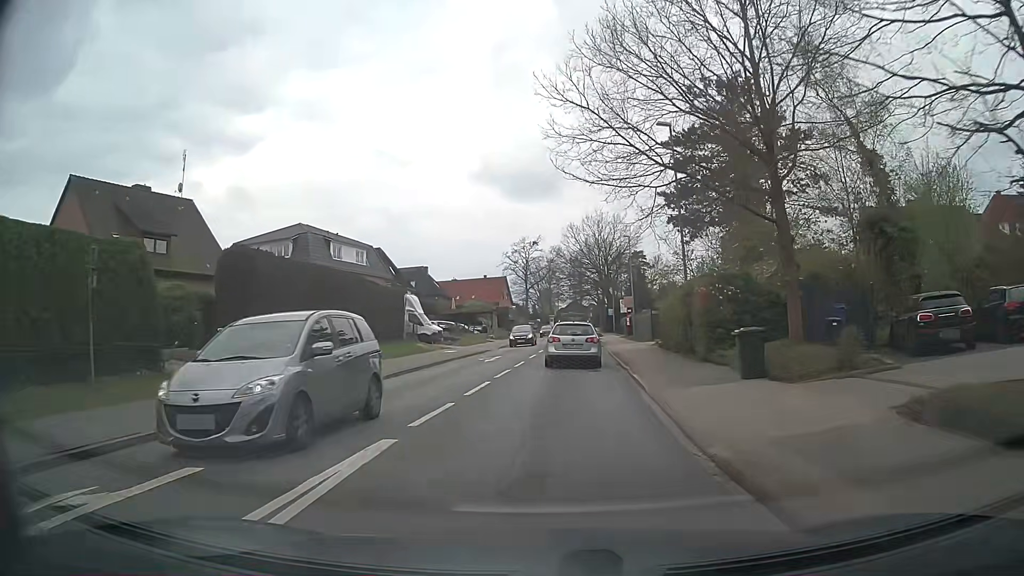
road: tertiary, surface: asphalt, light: Day
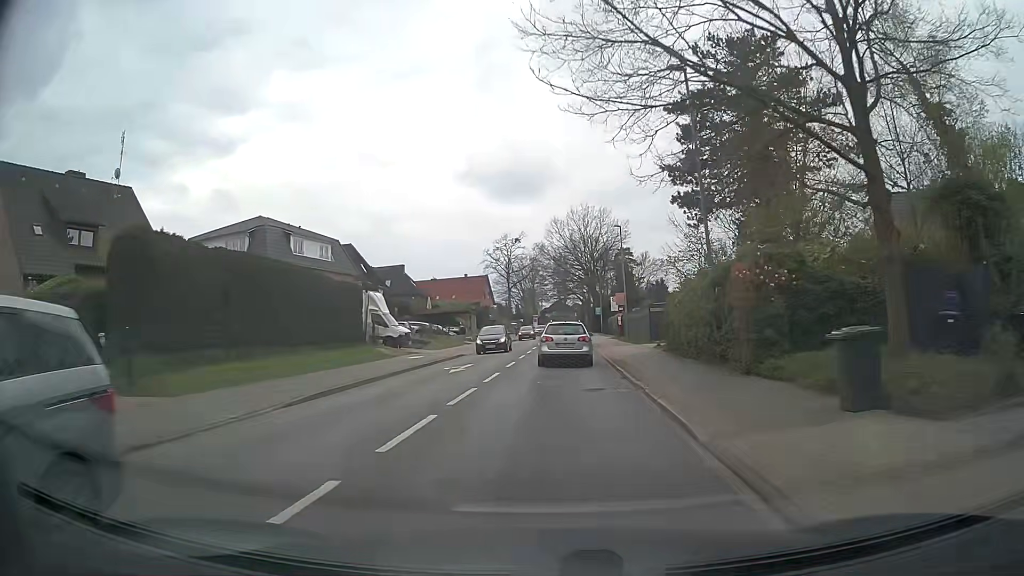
(+0.1, +5.9) m; +1°
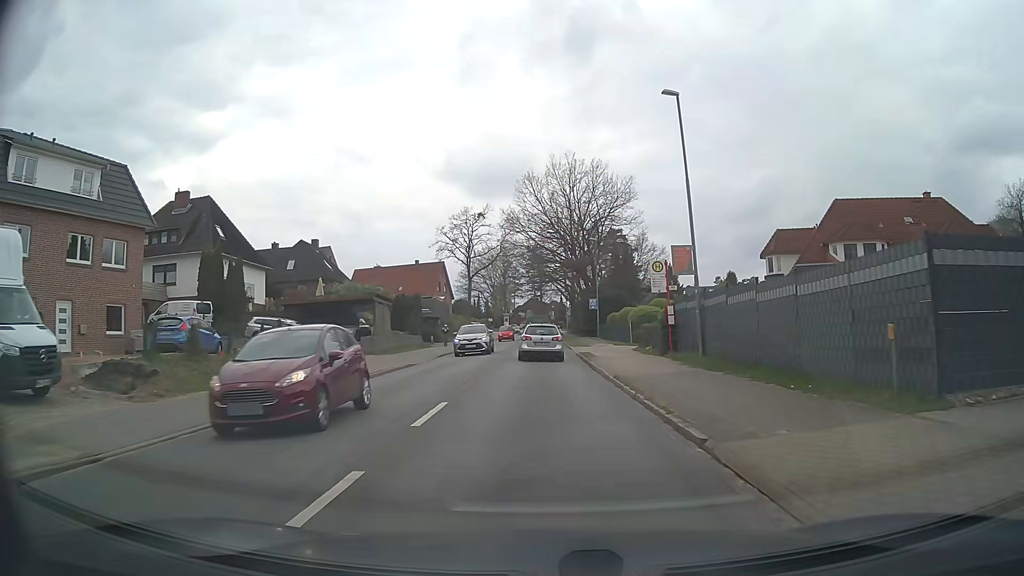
(+0.8, +30.8) m; +2°
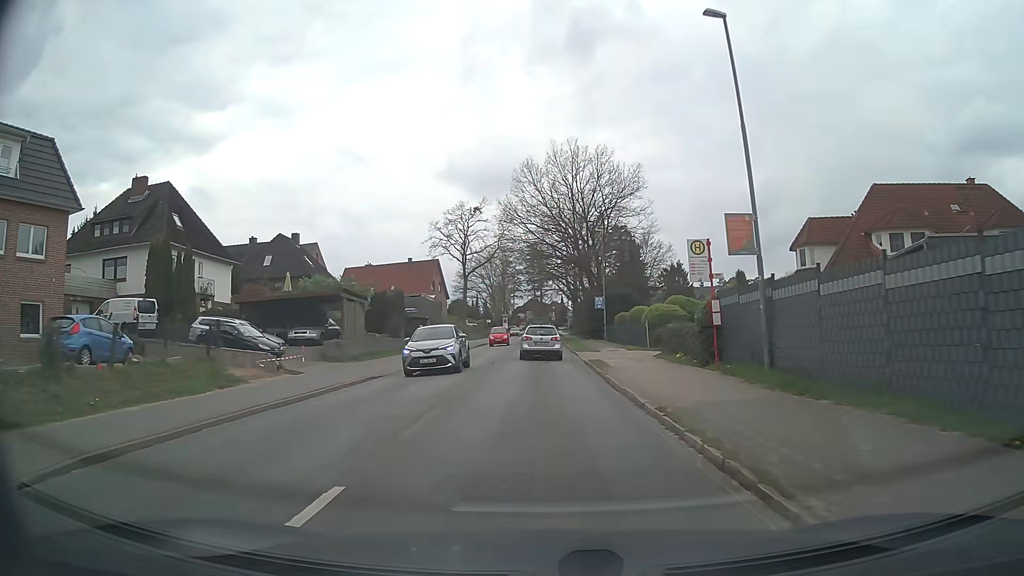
(0.0, +6.3) m; 0°
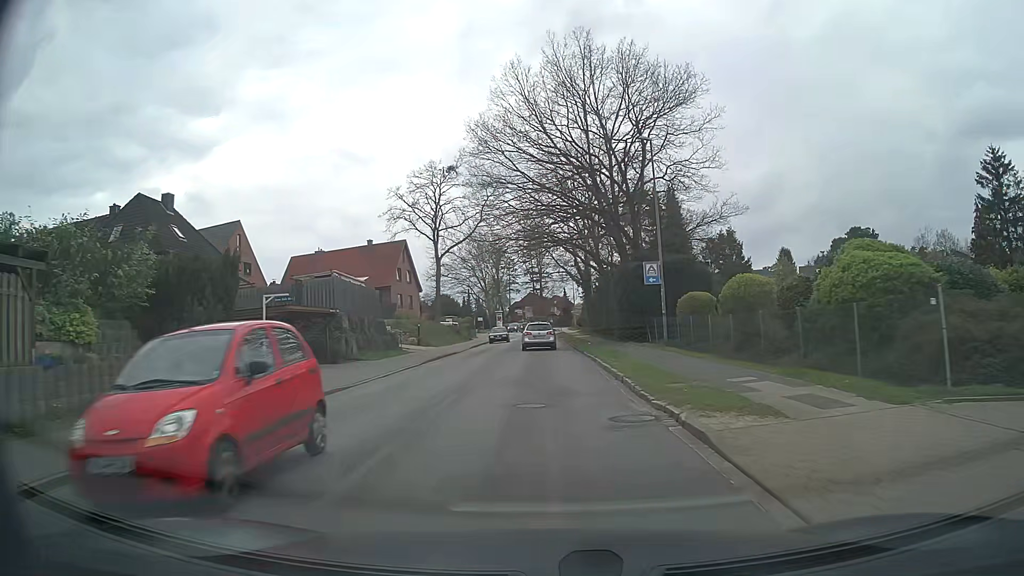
(-0.1, +25.6) m; 0°
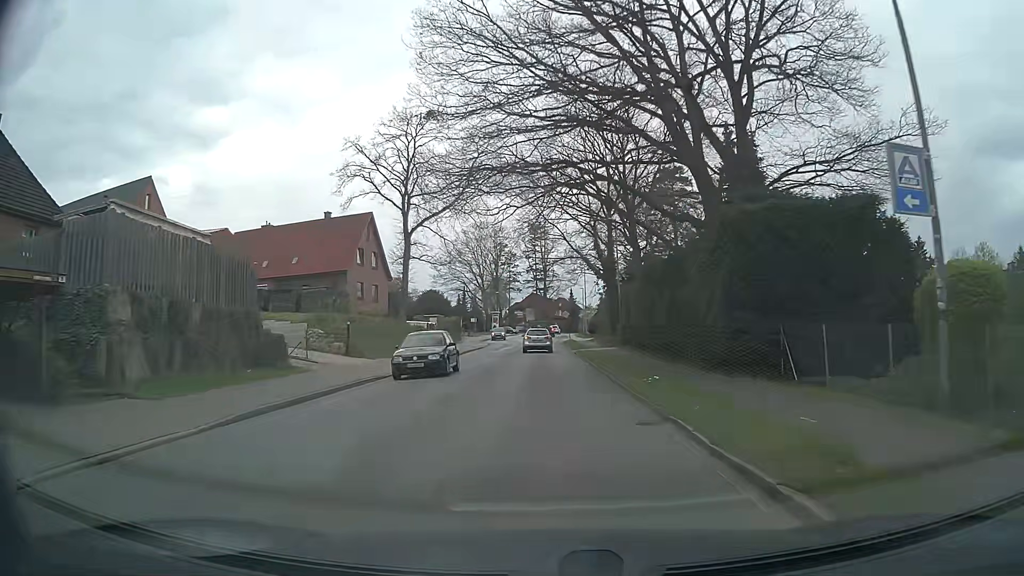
(0.0, +19.8) m; 0°
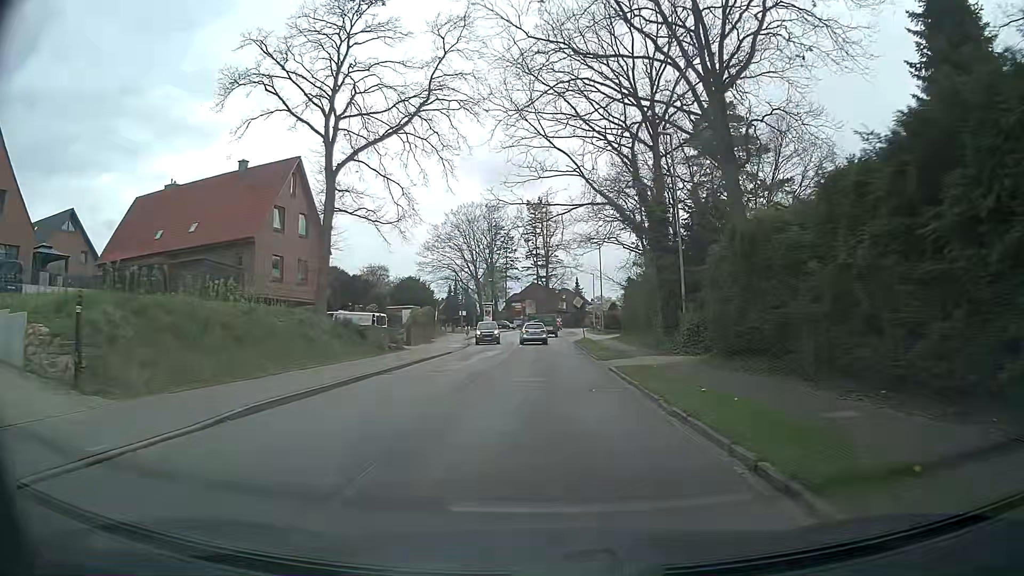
(-0.1, +20.5) m; -1°
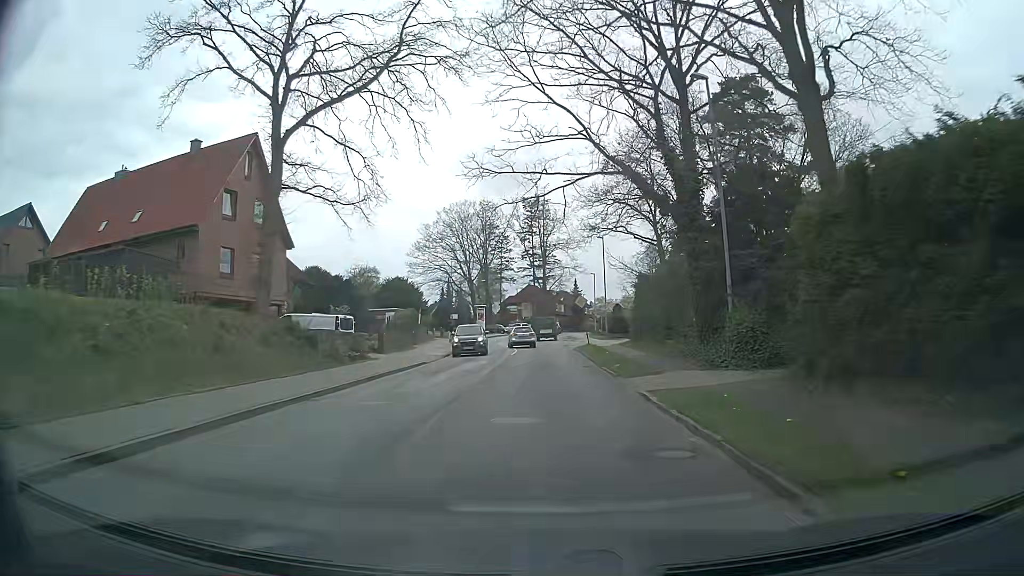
(+0.1, +7.0) m; +2°
(0, +10) (0, +20) (0, +30) (-1, +40) (-1, +50) (-1, +60) (-1, +70) (0, +80) (+2, +90) (+4, +100) m
